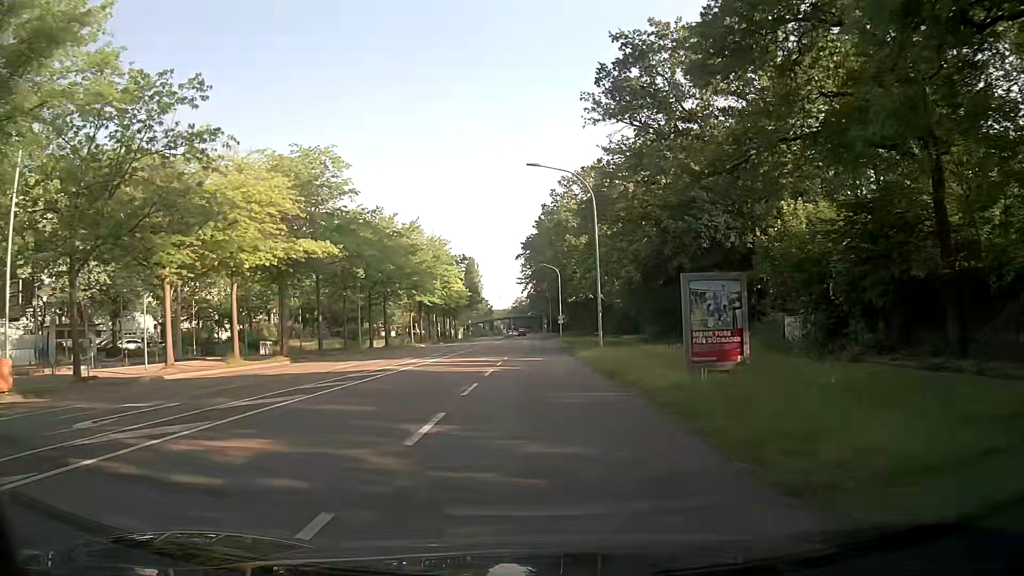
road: secondary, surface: asphalt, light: Day
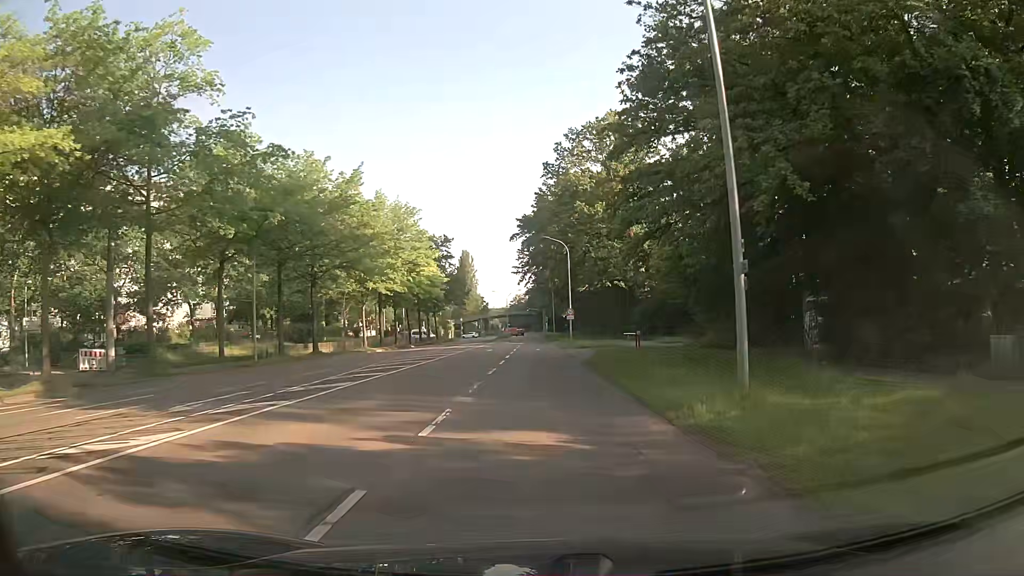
(-0.1, +23.3) m; 0°
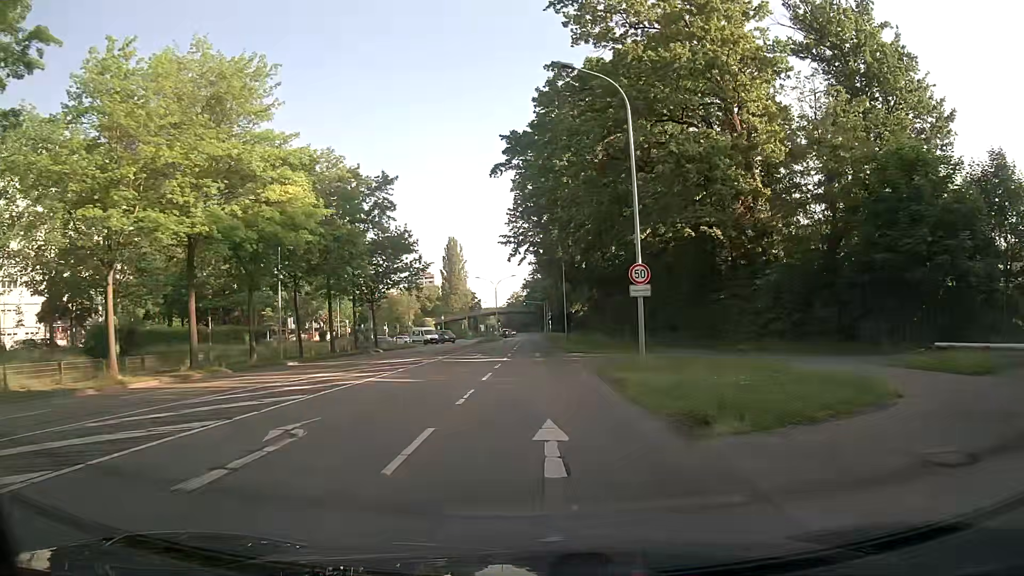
(-0.1, +38.5) m; 0°
(0, +10) (0, +20) (0, +30) (0, +40) (0, +50) (0, +60) (0, +70) (0, +80) (0, +90) (0, +100) m
